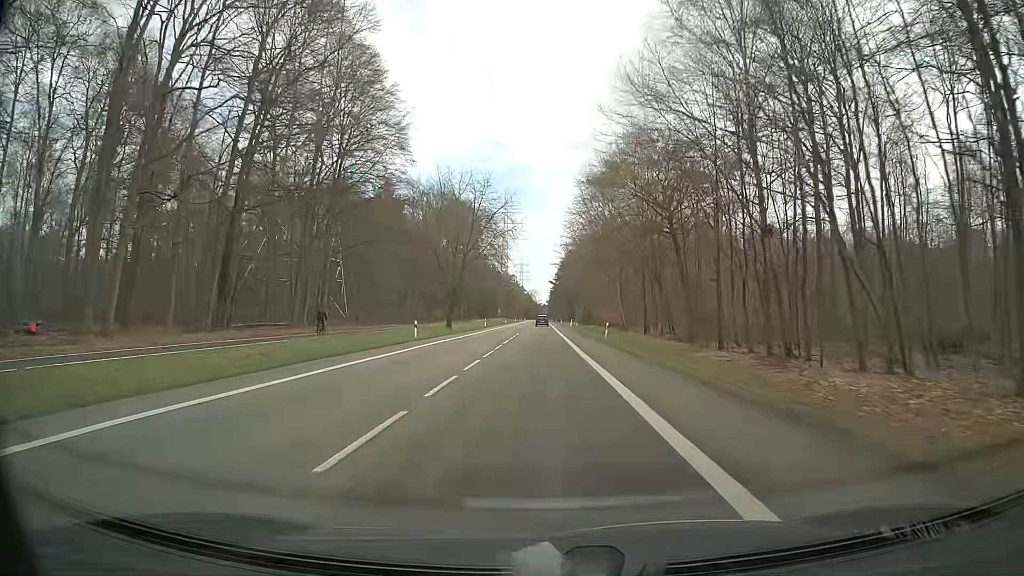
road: secondary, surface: asphalt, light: Day
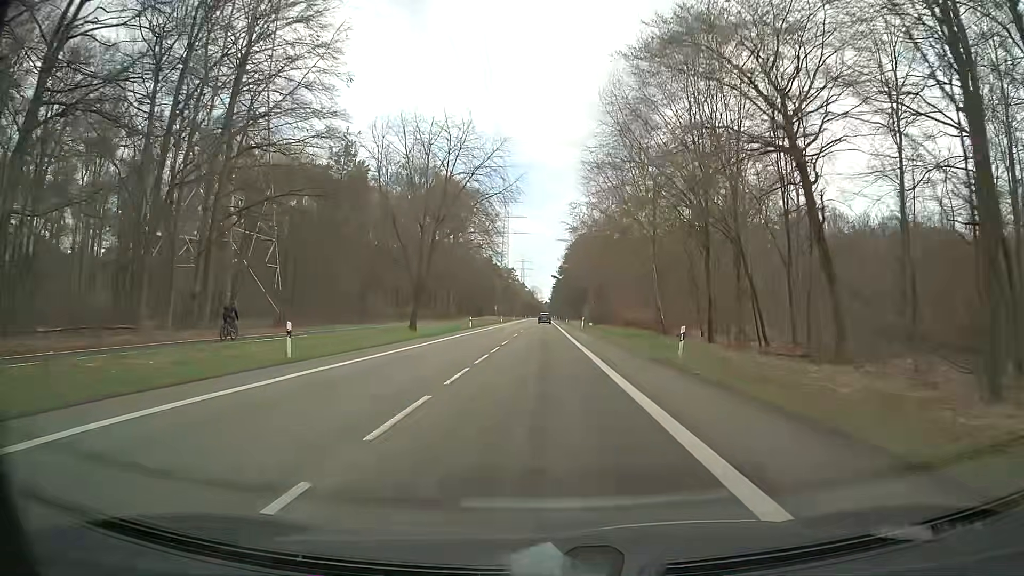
(0.0, +21.4) m; 0°
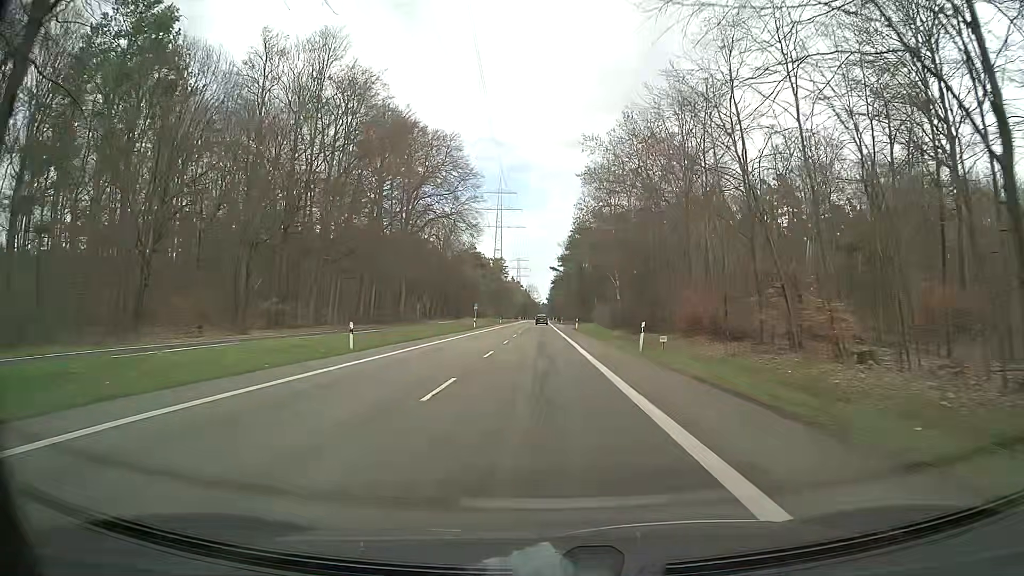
(+0.2, +42.9) m; +1°
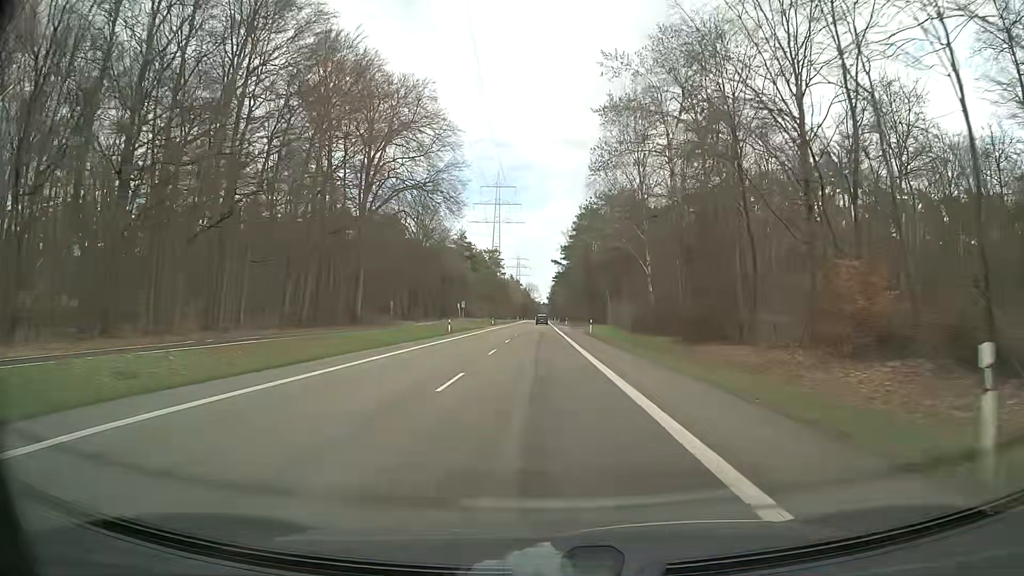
(-0.1, +21.4) m; 0°
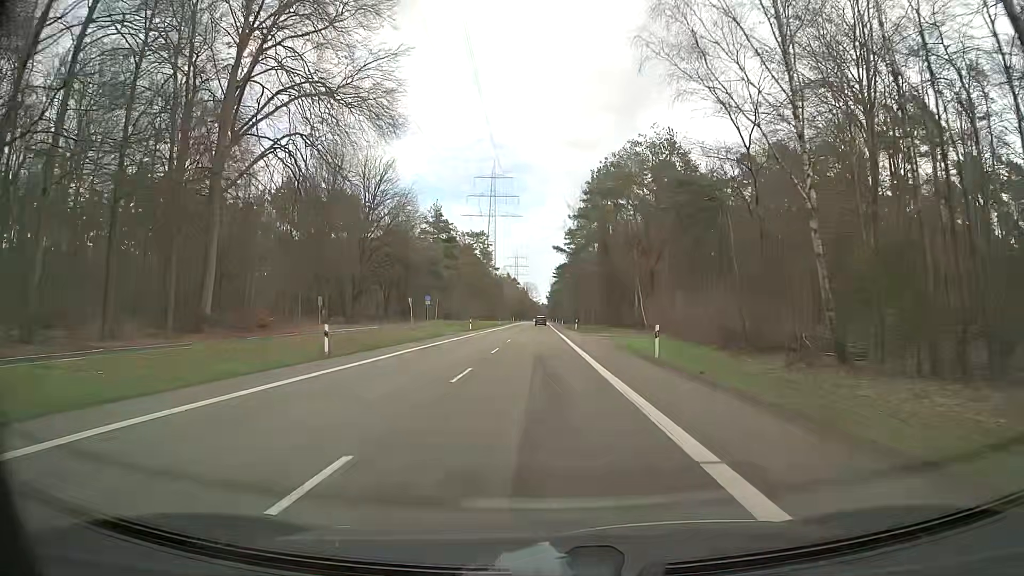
(+0.1, +32.2) m; 0°
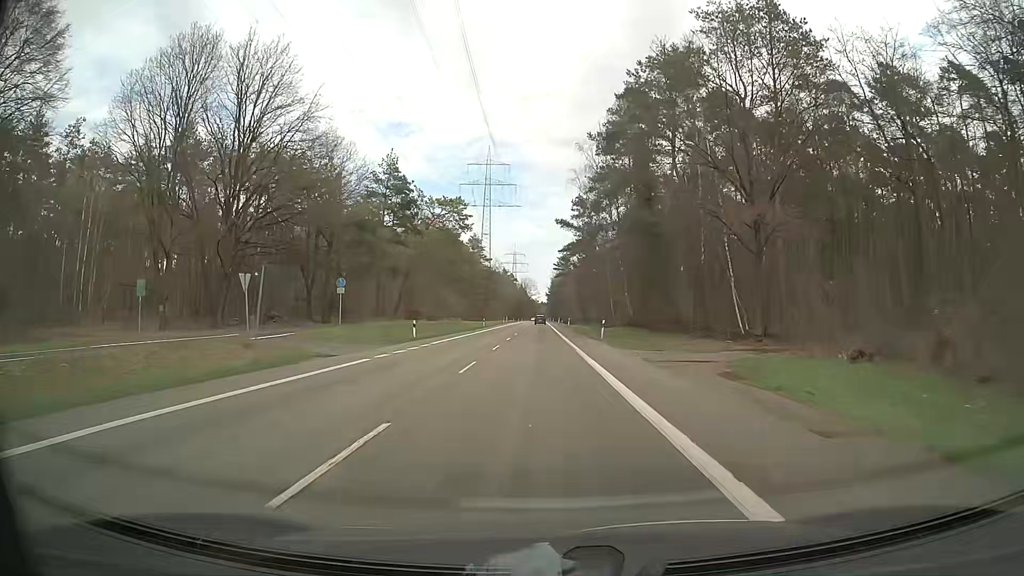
(-0.1, +32.3) m; 0°
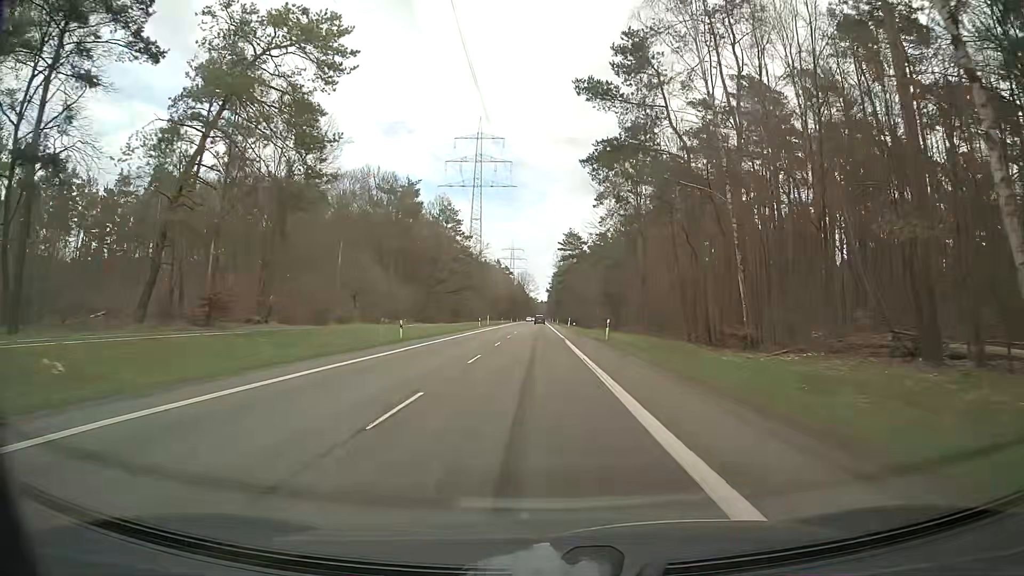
(-0.5, +53.8) m; 0°
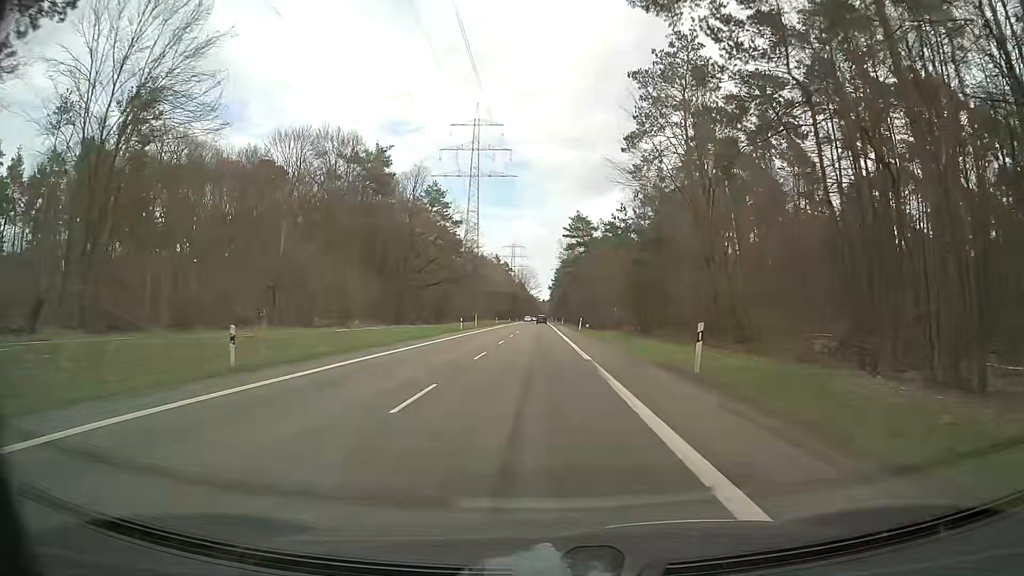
(-0.3, +21.6) m; -1°
(0, +10) (0, +20) (0, +30) (0, +40) (0, +50) (0, +60) (0, +70) (0, +80) (0, +90) (0, +100) m
